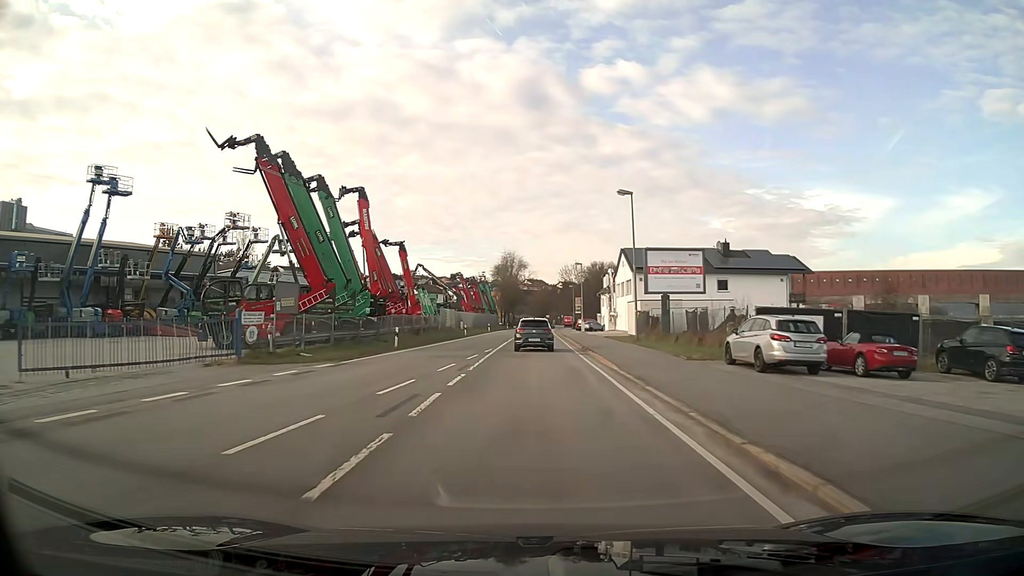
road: primary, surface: asphalt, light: Day
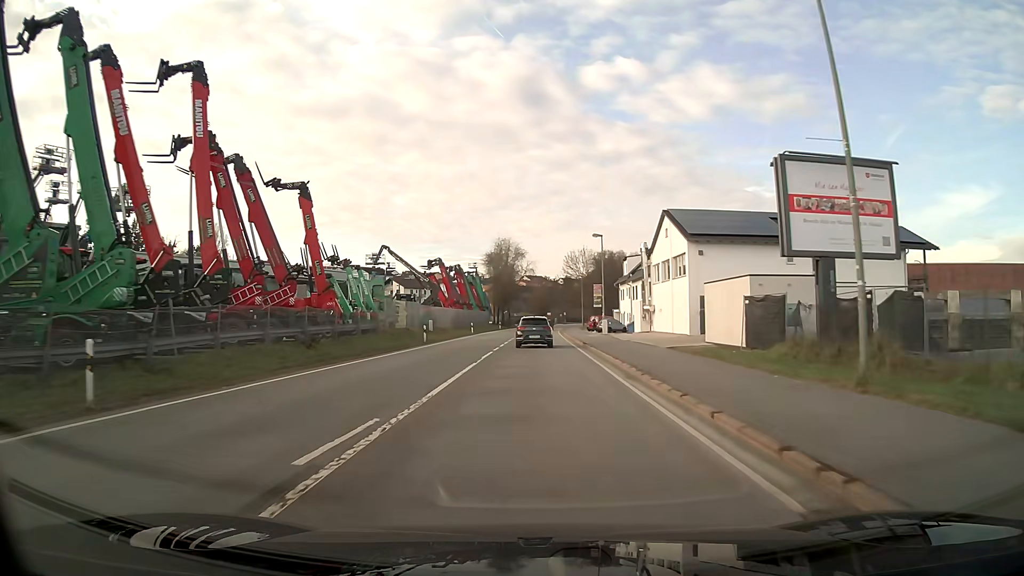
(0.0, +24.4) m; 0°
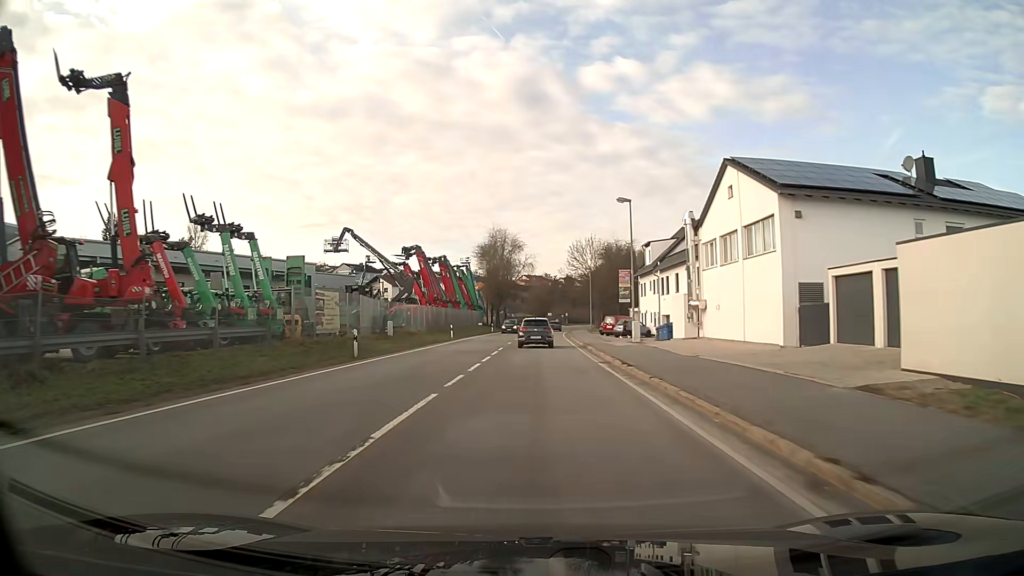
(0.0, +16.3) m; 0°
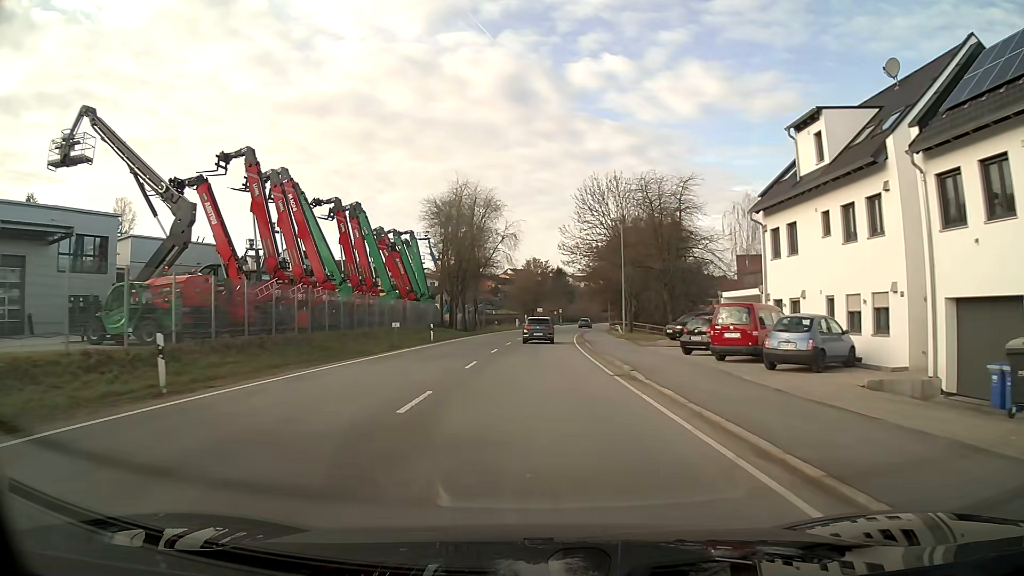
(+0.4, +40.3) m; +1°
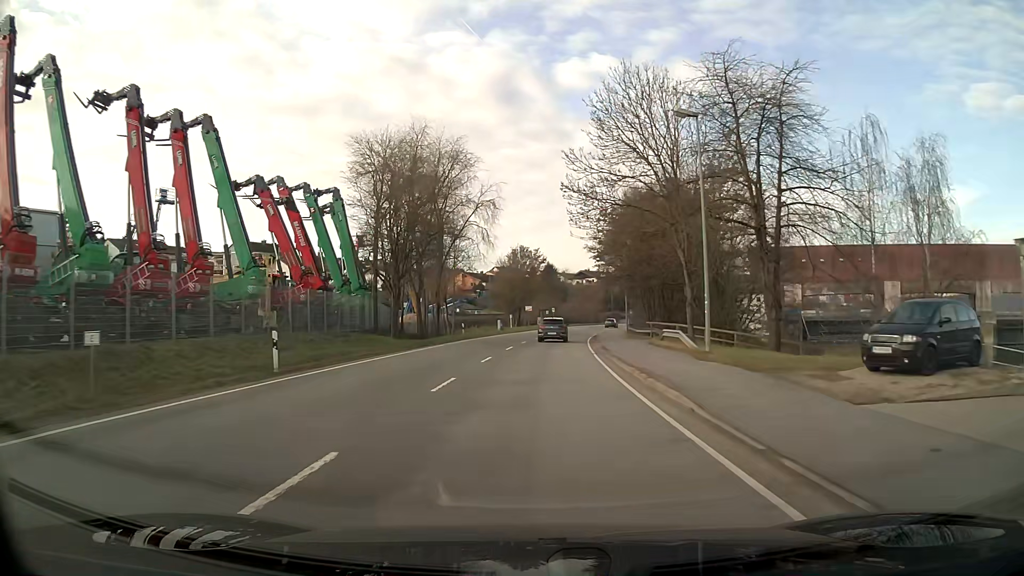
(+0.2, +24.0) m; +1°
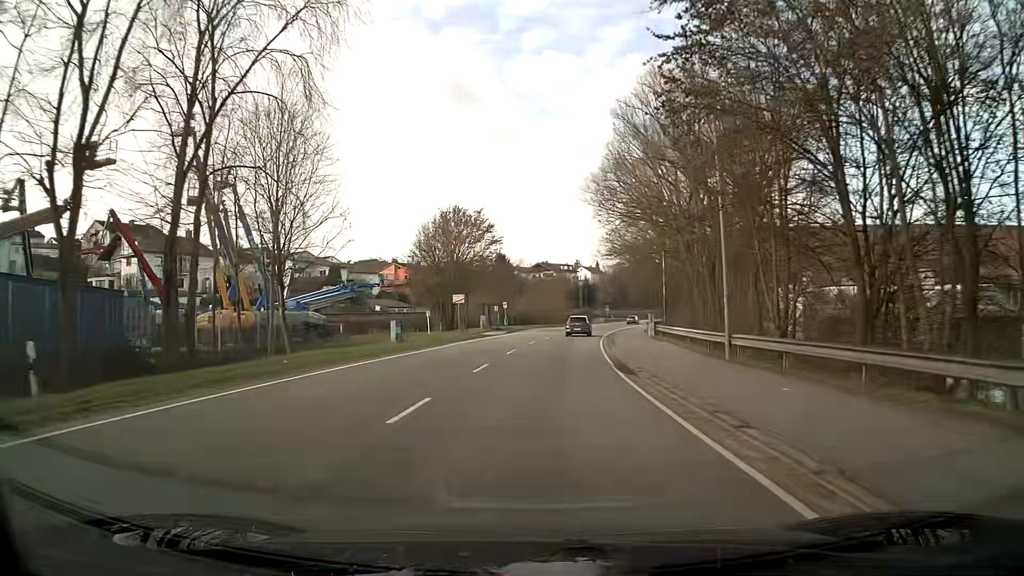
(+1.3, +40.2) m; +4°
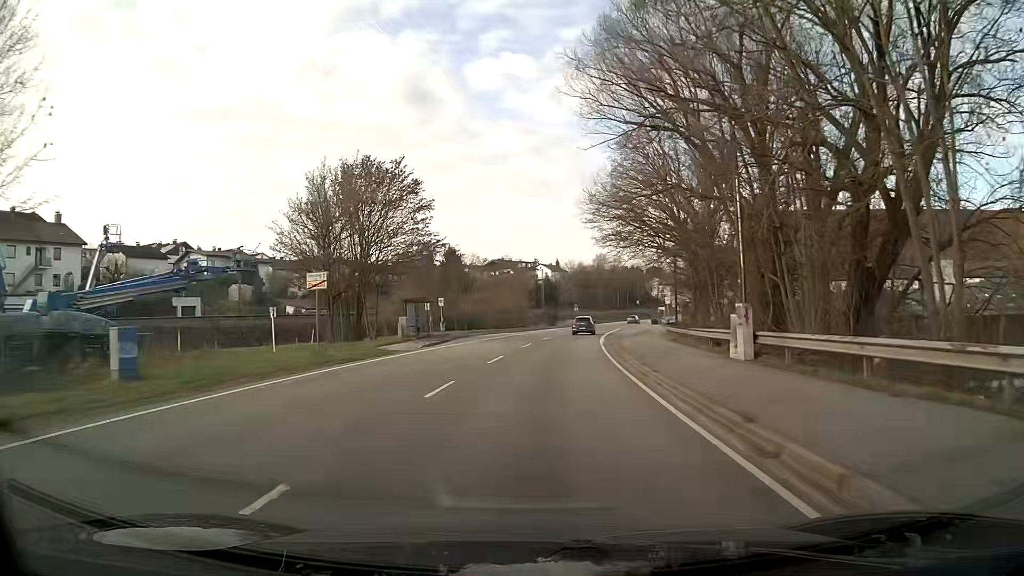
(+0.7, +24.5) m; +4°
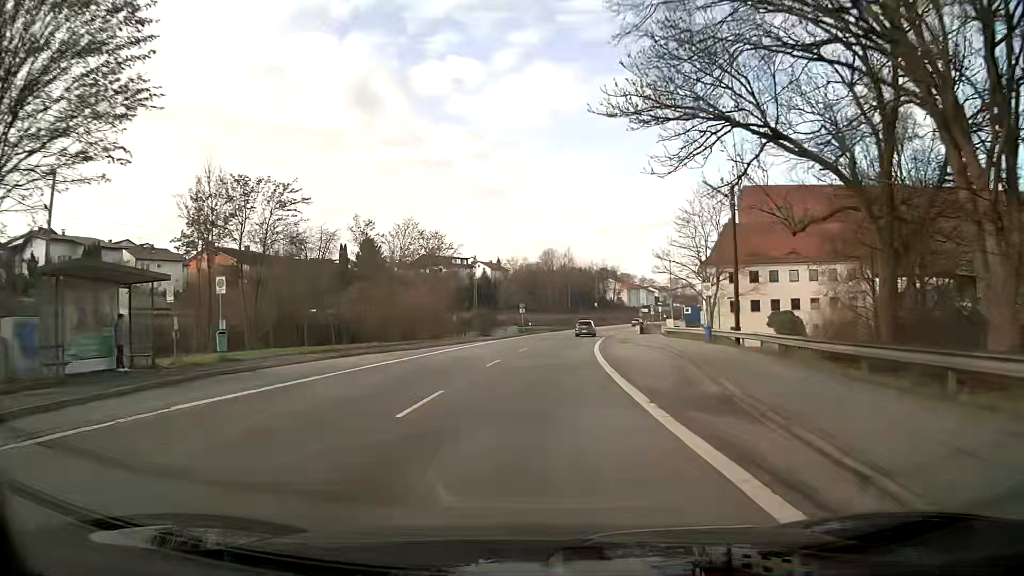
(+1.4, +34.7) m; +4°
